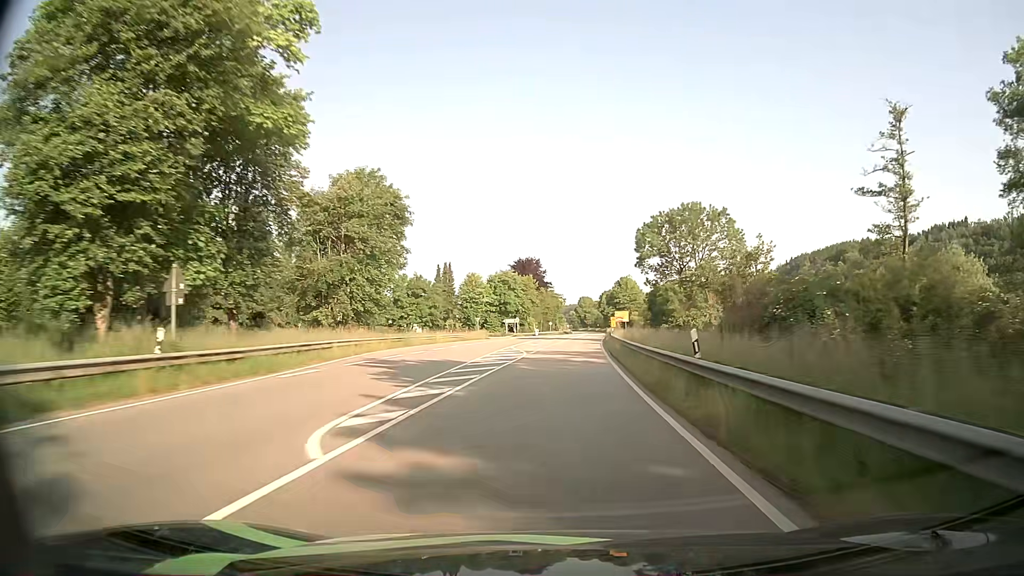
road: primary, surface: asphalt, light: Day
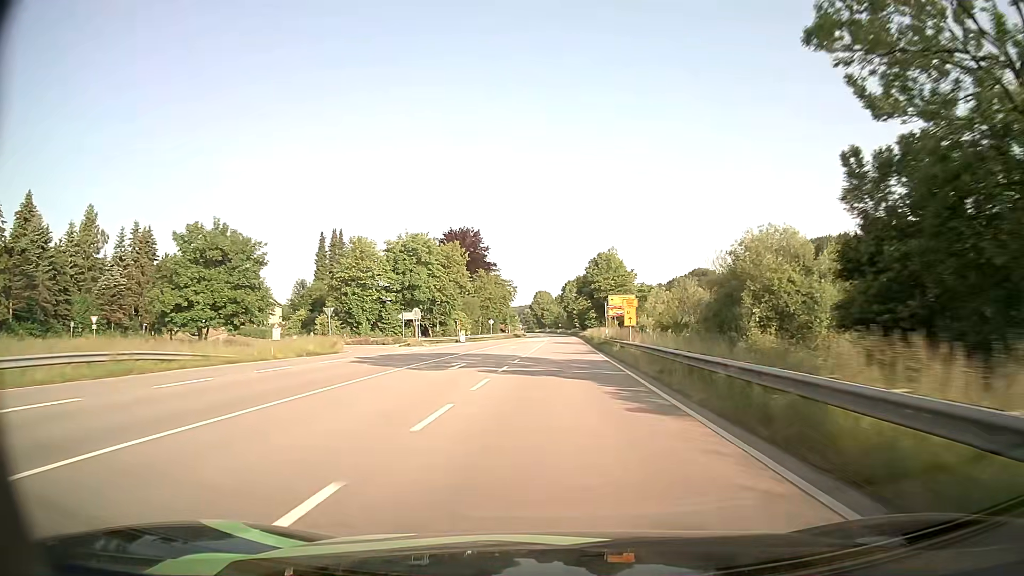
(+2.5, +57.2) m; +4°
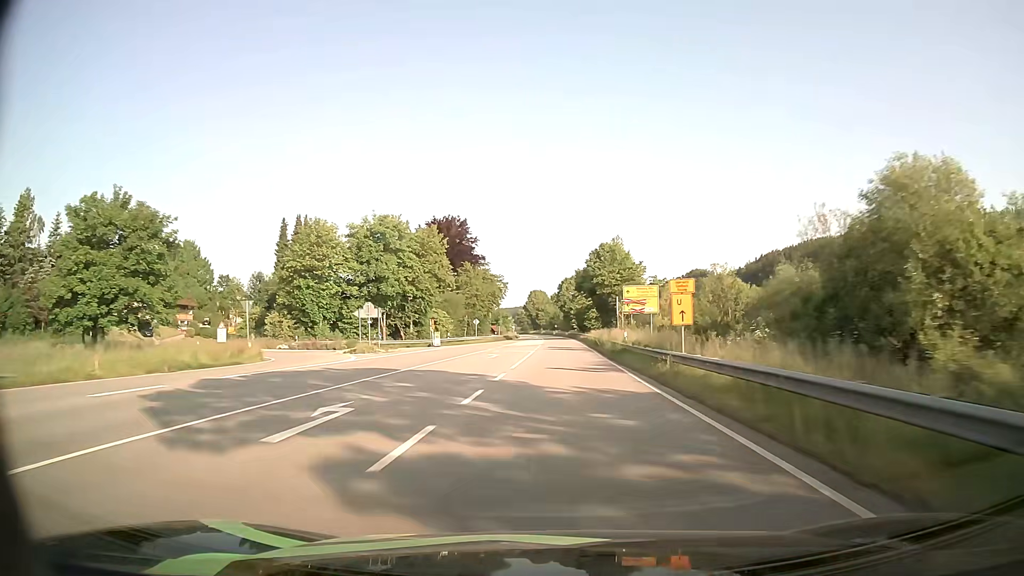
(0.0, +14.6) m; 0°
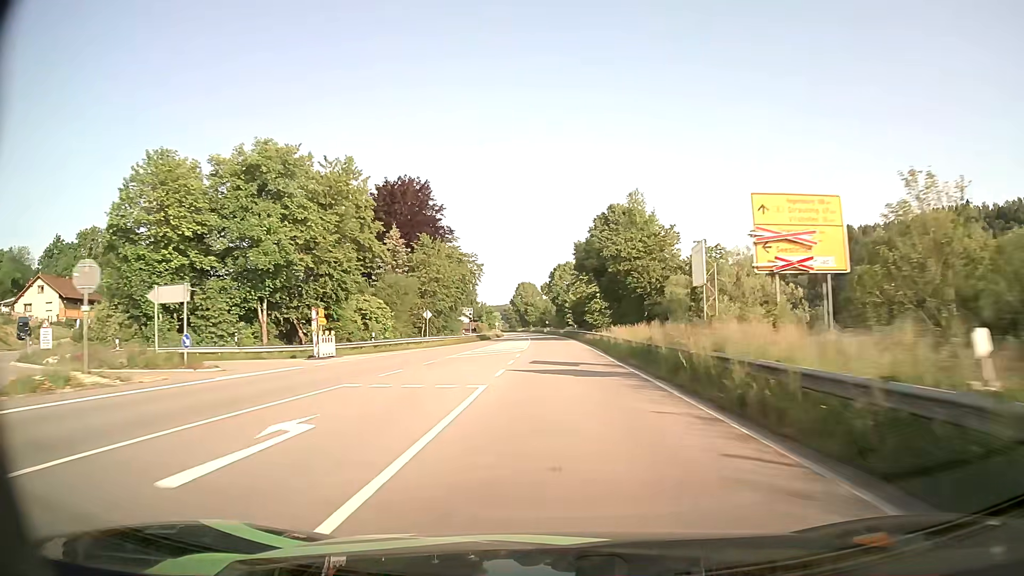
(+0.3, +29.3) m; +1°
